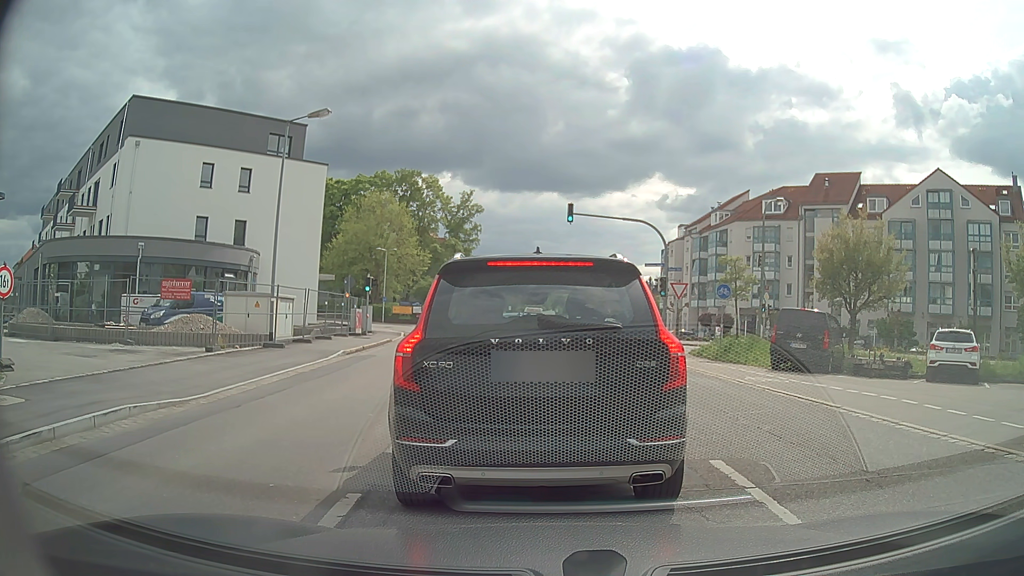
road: secondary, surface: asphalt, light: Day
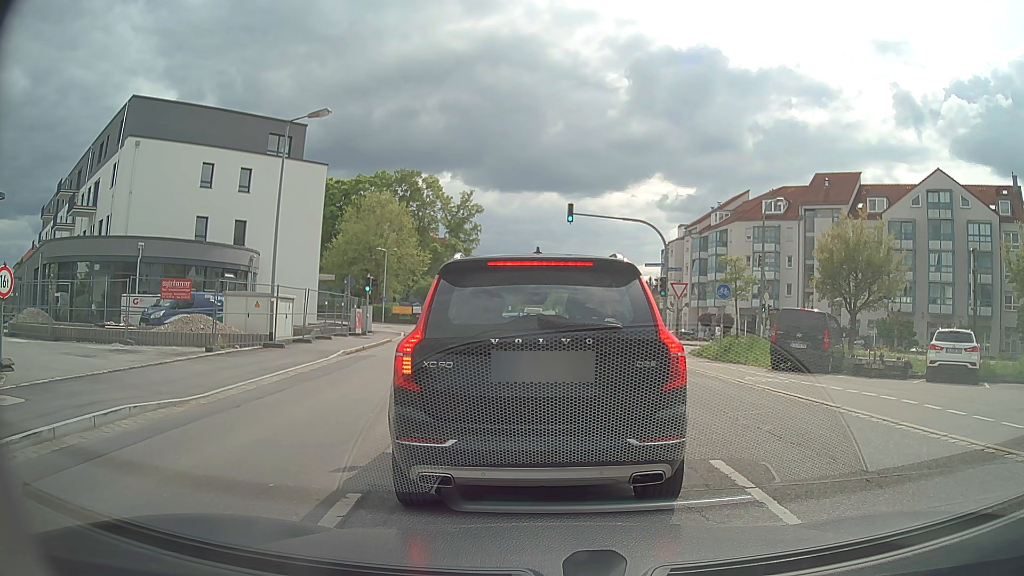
(0.0, 0.0) m; 0°
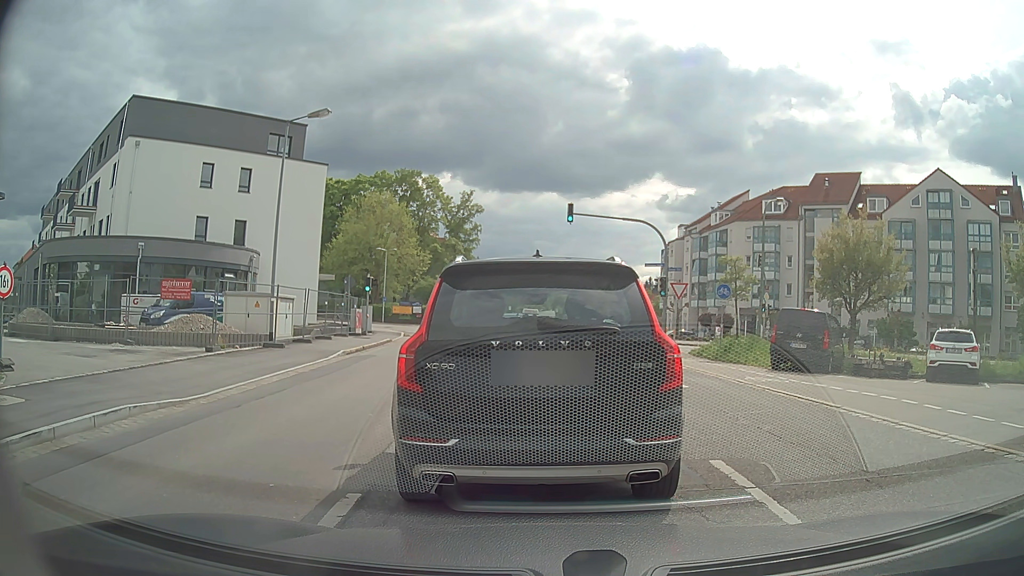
(0.0, 0.0) m; 0°
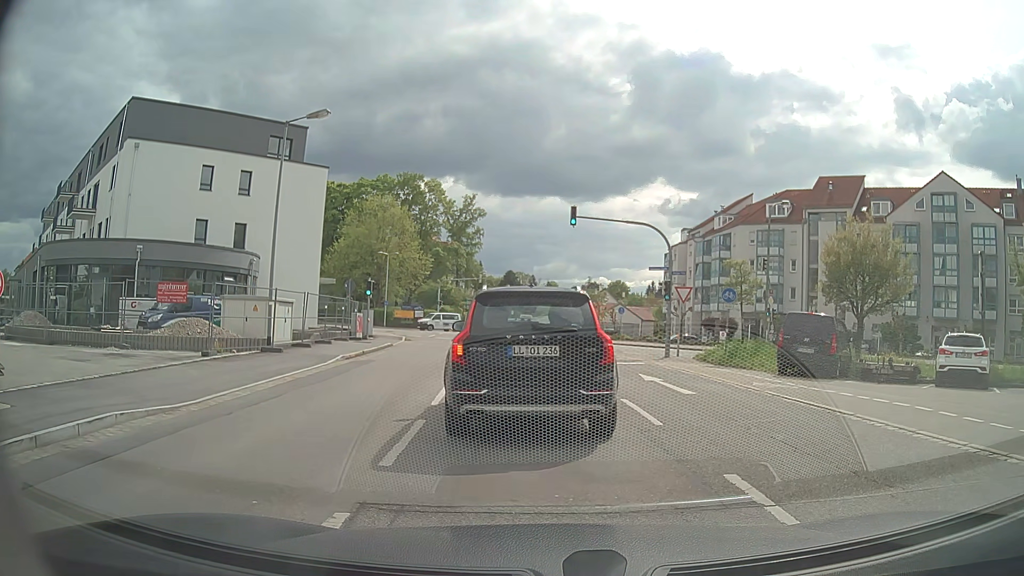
(0.0, +0.5) m; 0°
